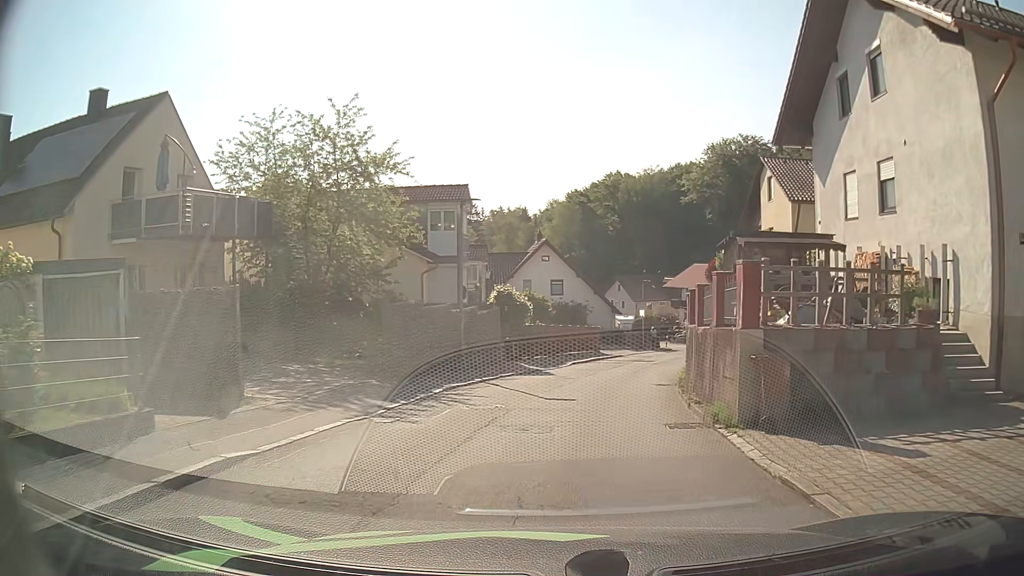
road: residential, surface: asphalt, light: Day
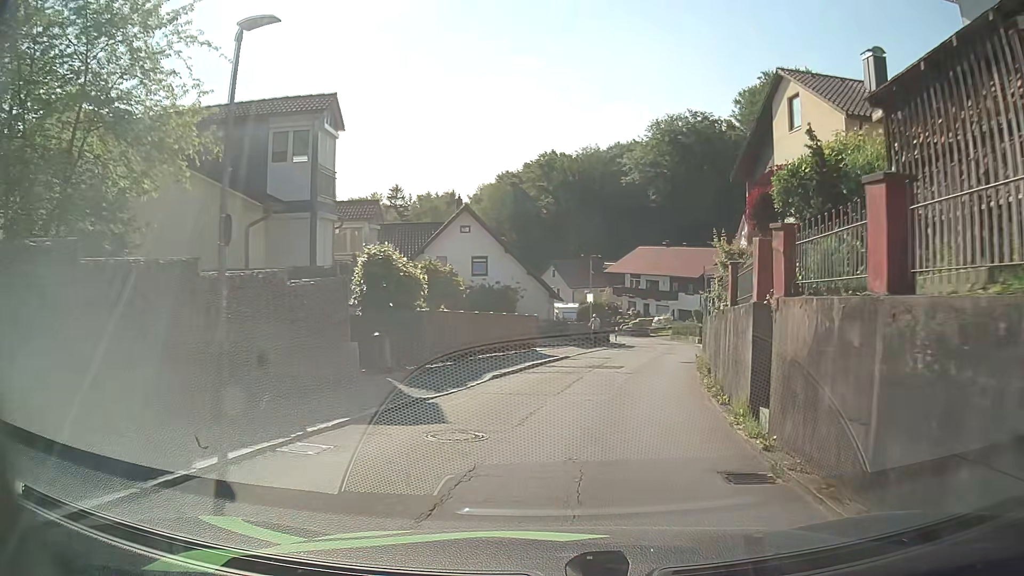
(+0.8, +12.1) m; +7°
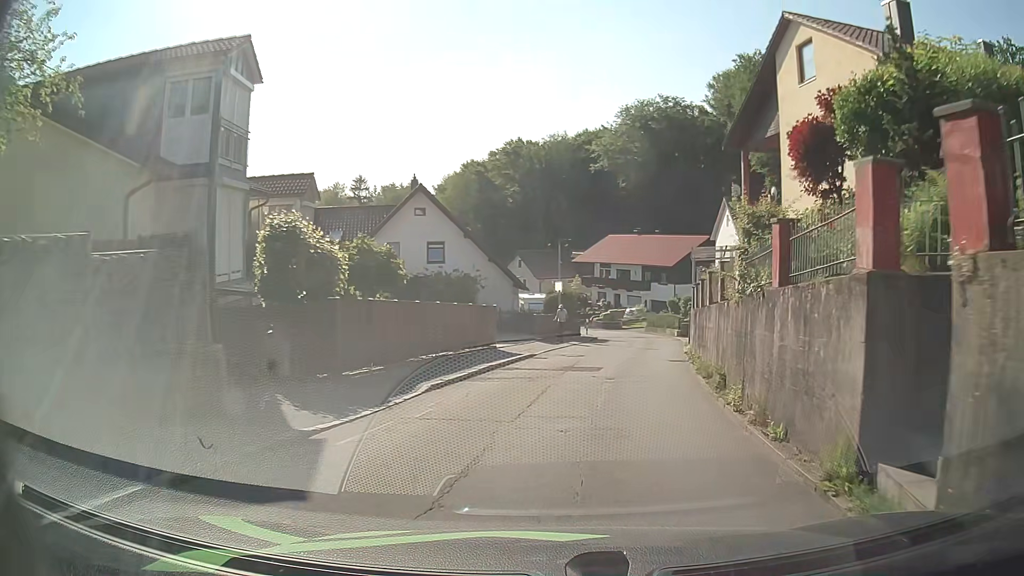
(+0.1, +4.3) m; +3°
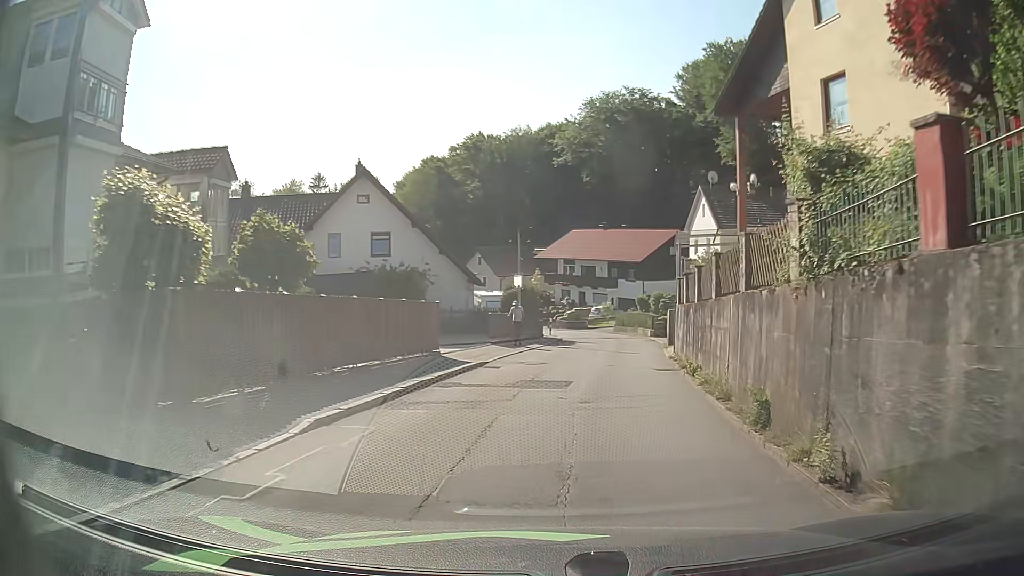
(+0.1, +4.4) m; +3°
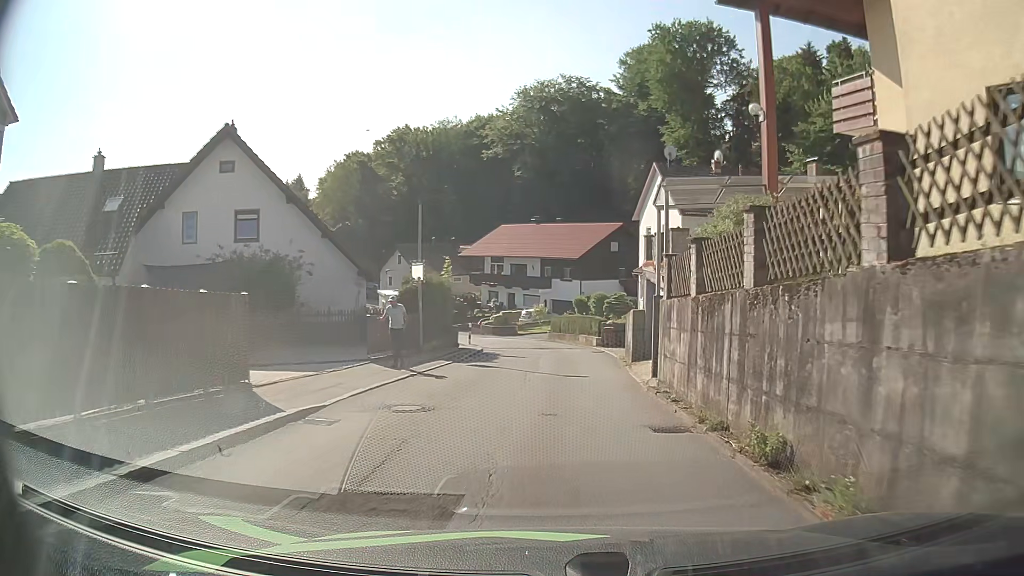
(+0.5, +8.7) m; +6°
